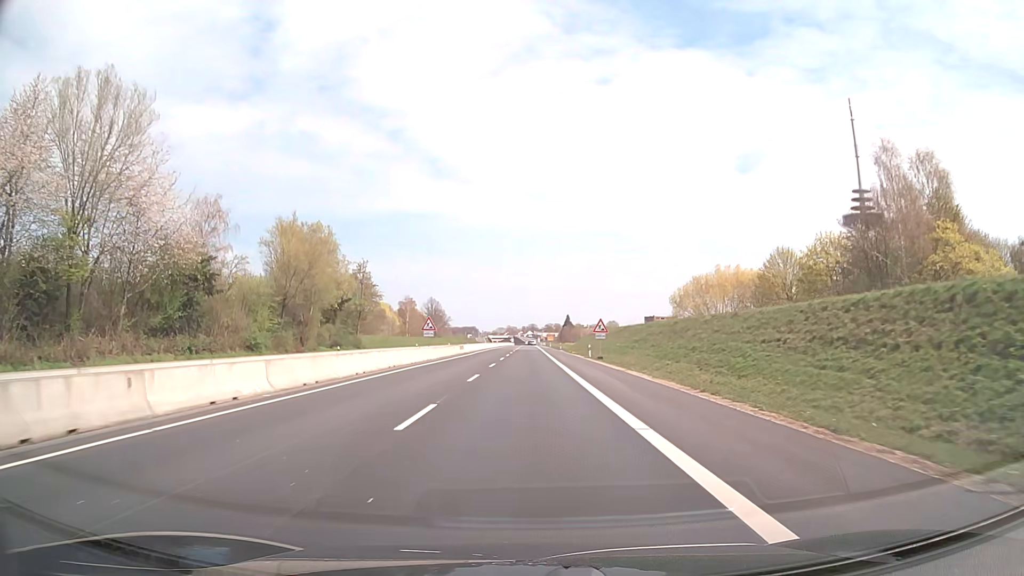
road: trunk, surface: asphalt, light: Day
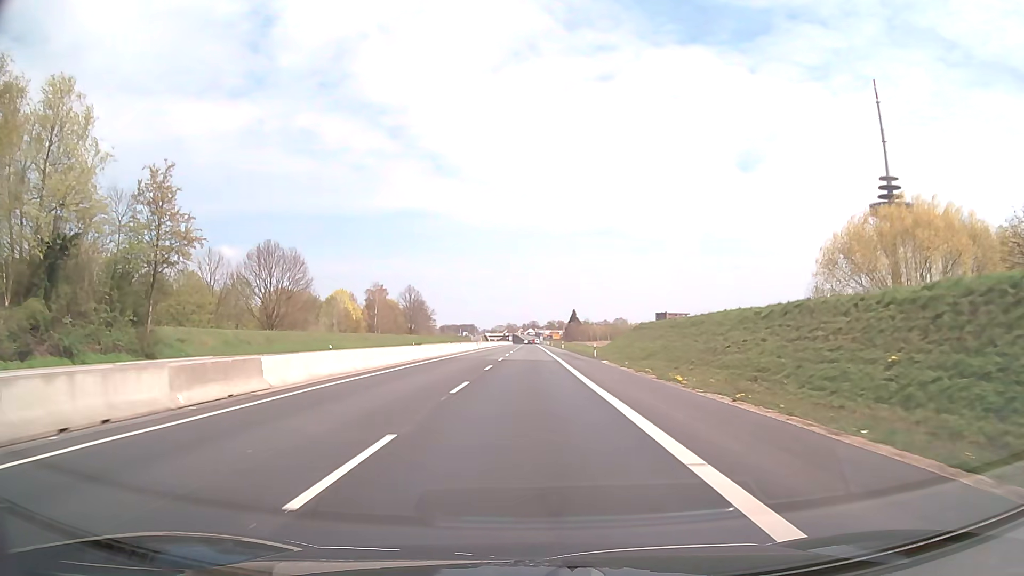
(0.0, +53.7) m; 0°
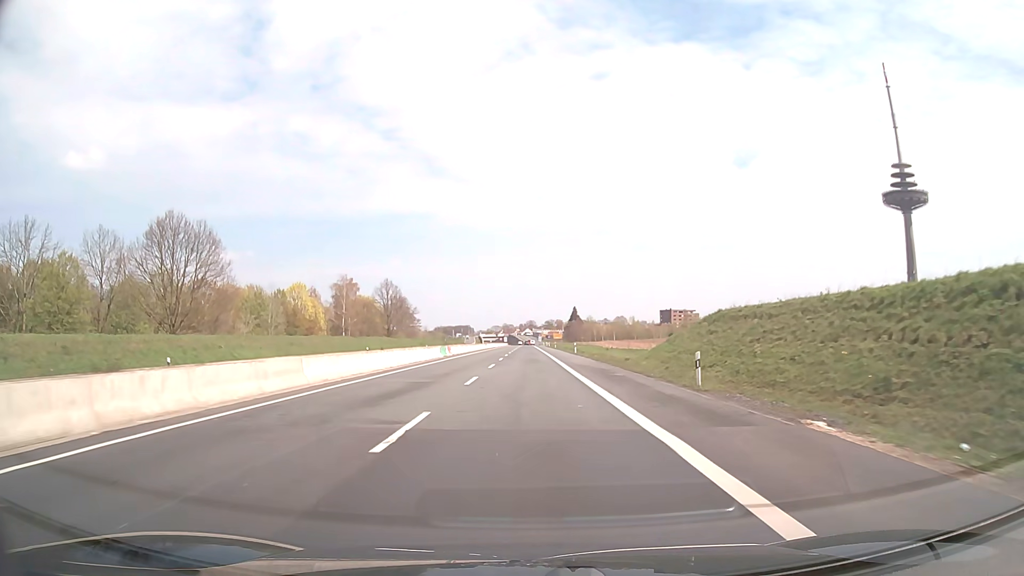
(0.0, +32.2) m; 0°
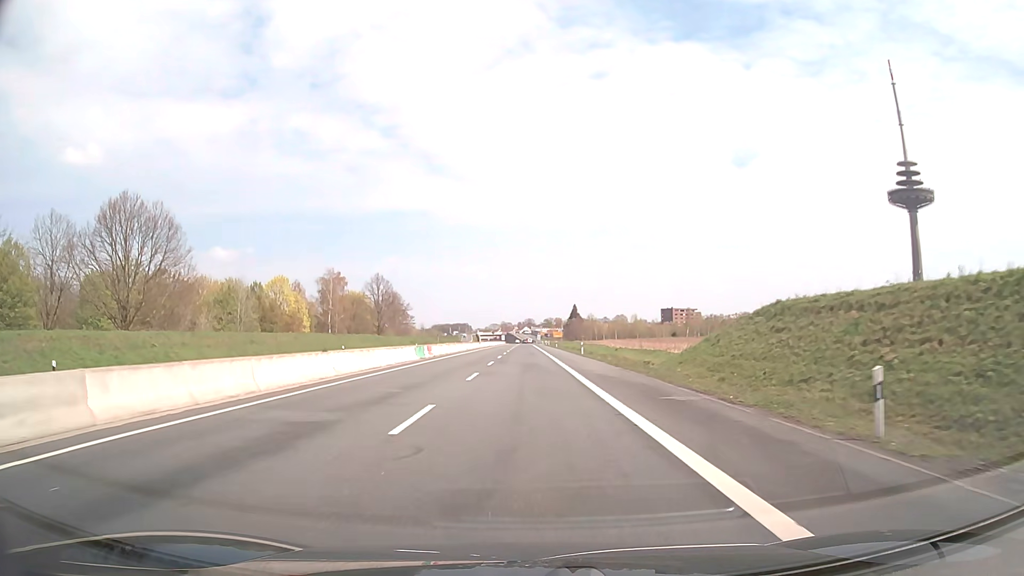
(0.0, +10.7) m; 0°
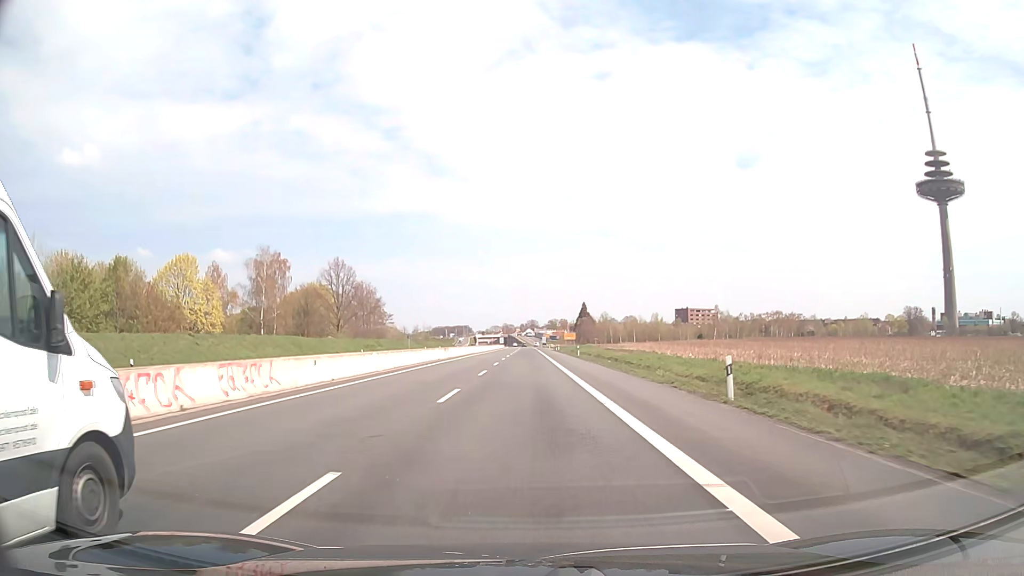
(-0.1, +42.9) m; 0°
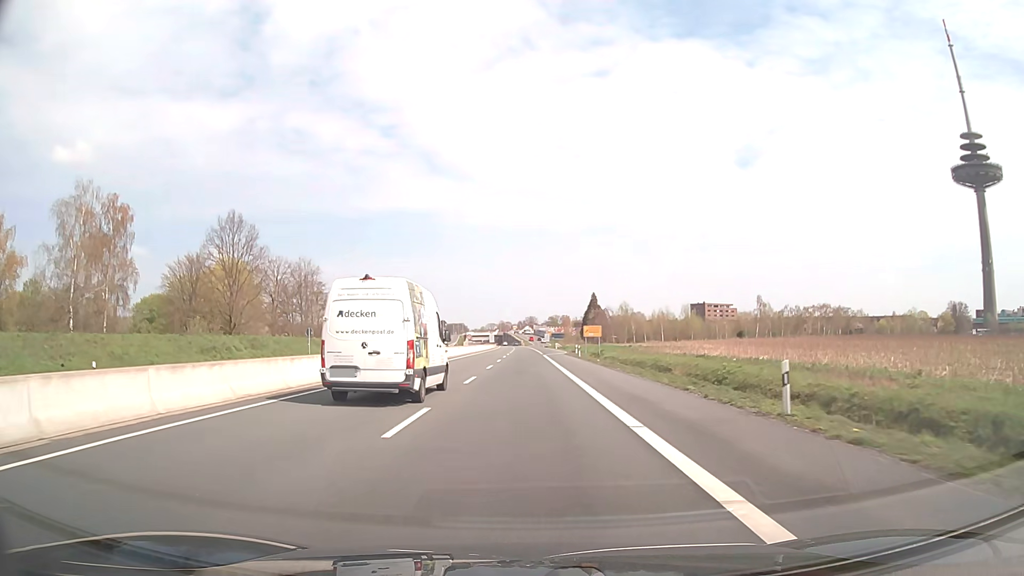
(0.0, +53.9) m; 0°
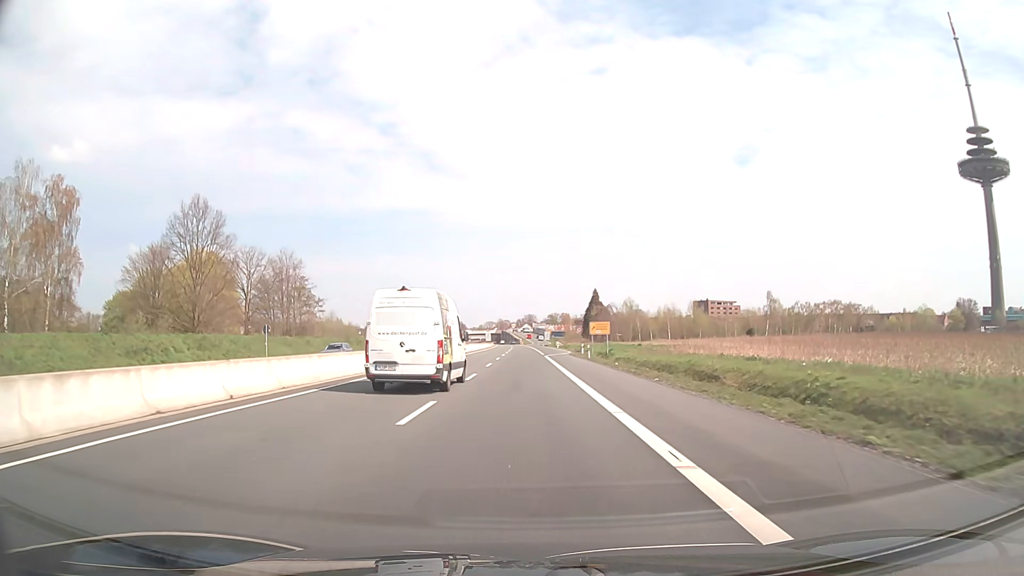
(0.0, +10.8) m; 0°
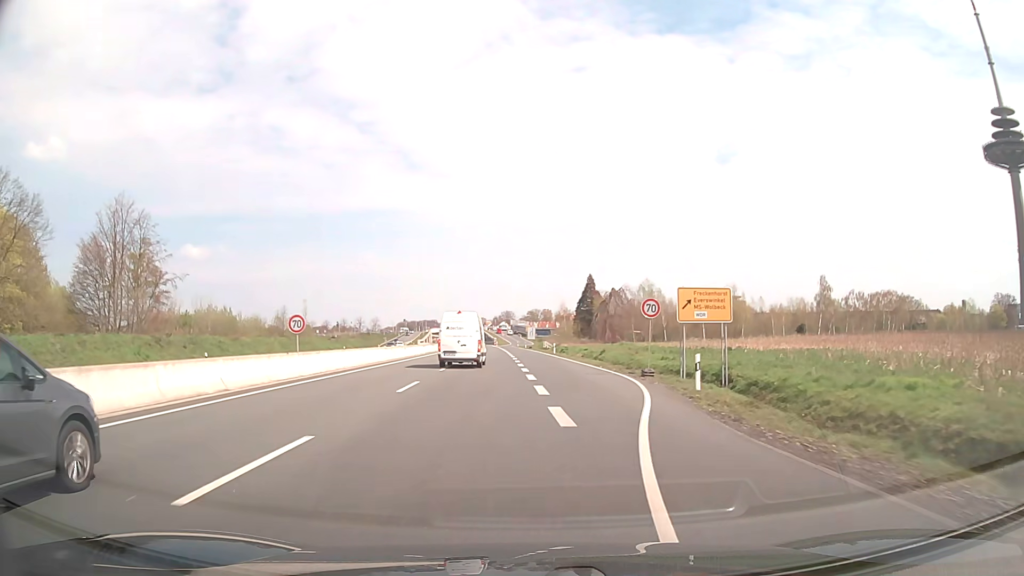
(+0.4, +54.0) m; +2°
(0, +10) (0, +20) (0, +30) (+1, +40) (0, +50) (0, +60) (0, +70) (-1, +80) (-1, +90) (-2, +100) m
